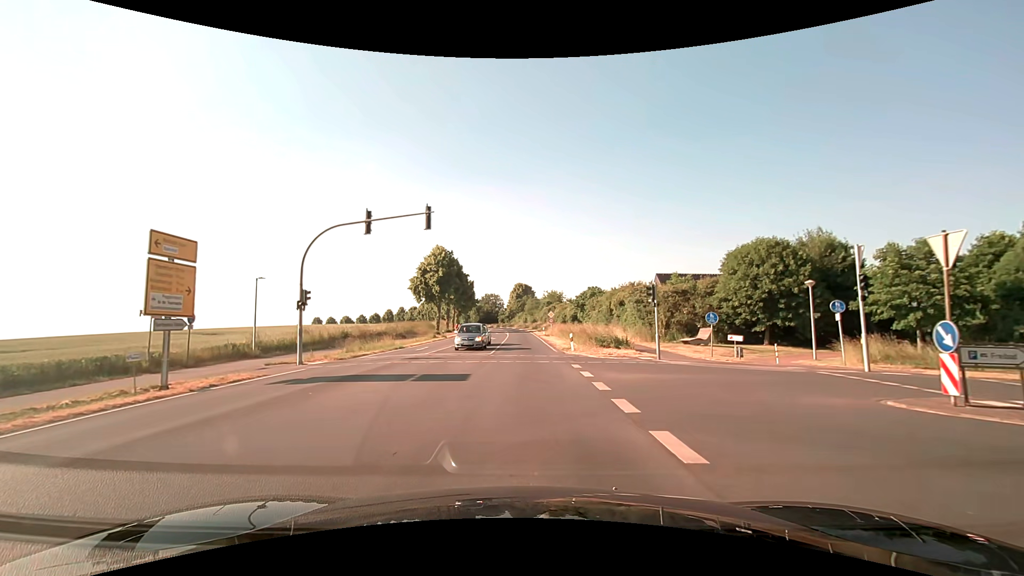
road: secondary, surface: asphalt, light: Day
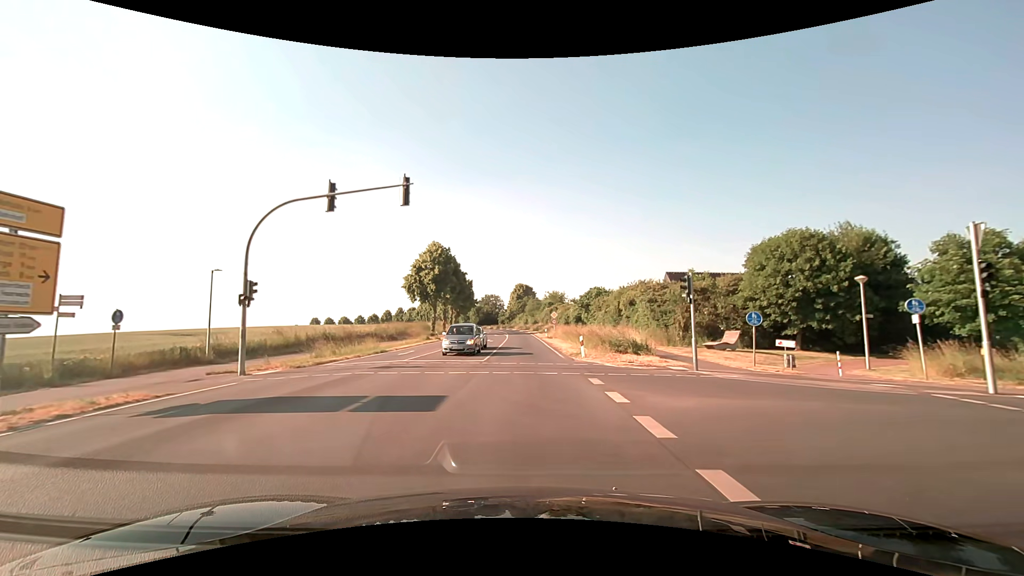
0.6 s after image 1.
(0.0, +5.0) m; 0°
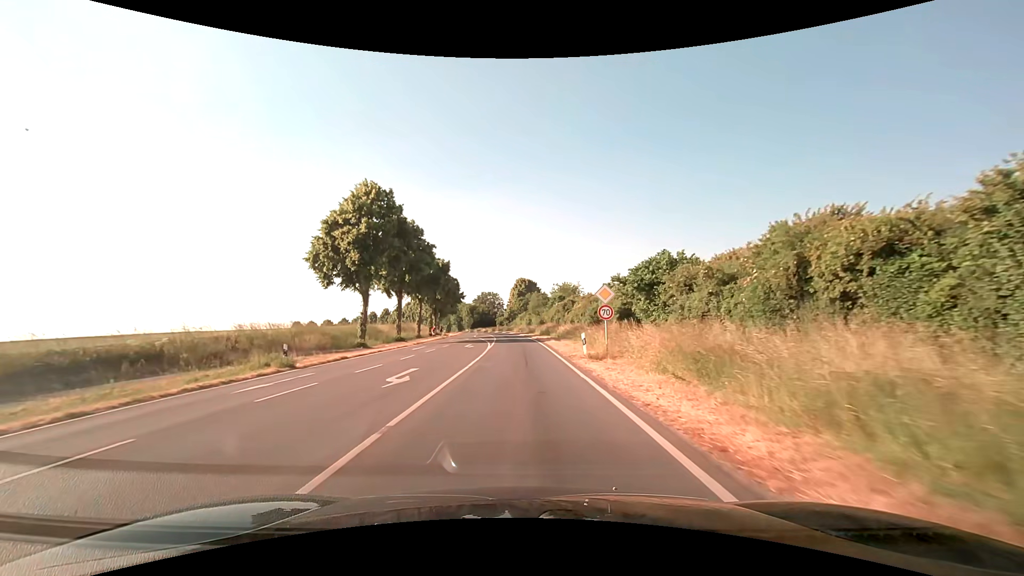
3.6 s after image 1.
(+0.1, +35.8) m; 0°
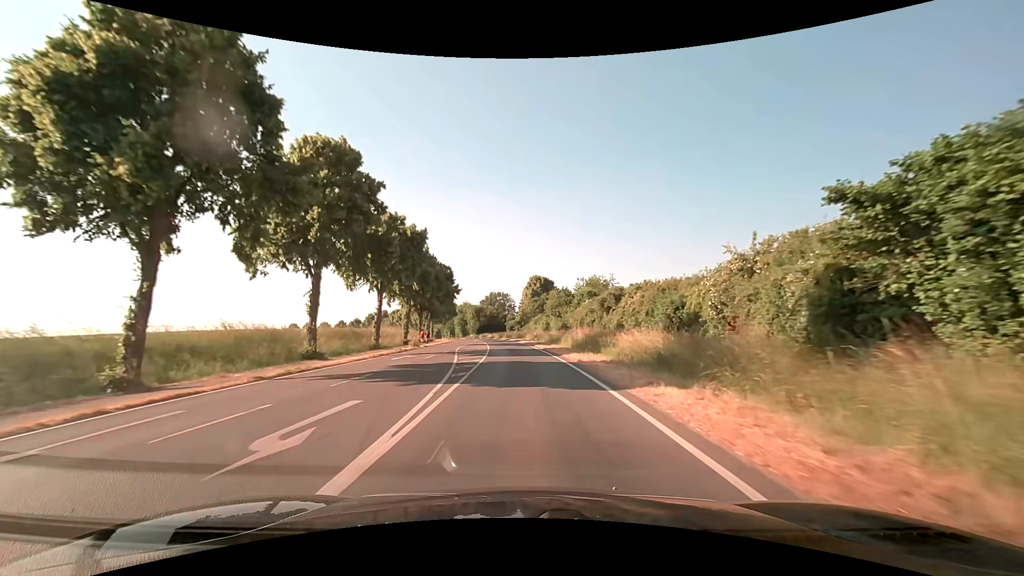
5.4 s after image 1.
(-0.5, +27.7) m; -2°
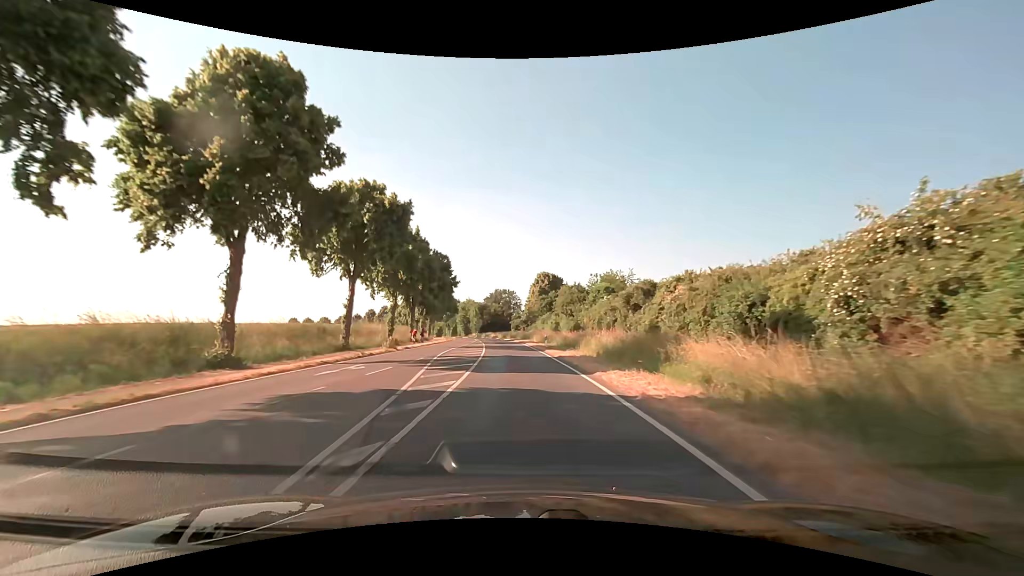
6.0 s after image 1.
(0.0, +10.0) m; -1°
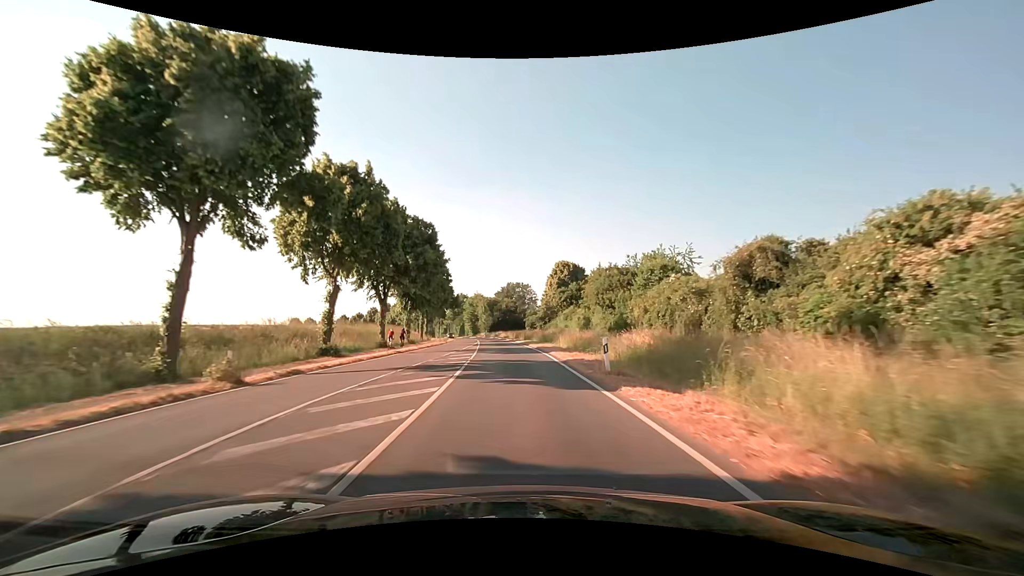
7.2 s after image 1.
(-0.2, +20.9) m; -1°
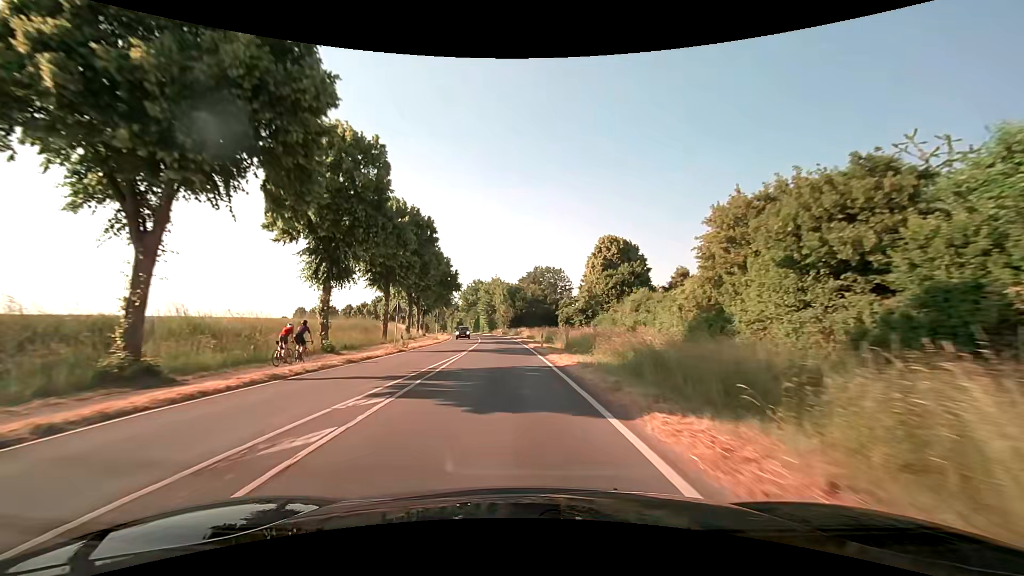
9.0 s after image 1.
(-0.9, +32.8) m; -3°
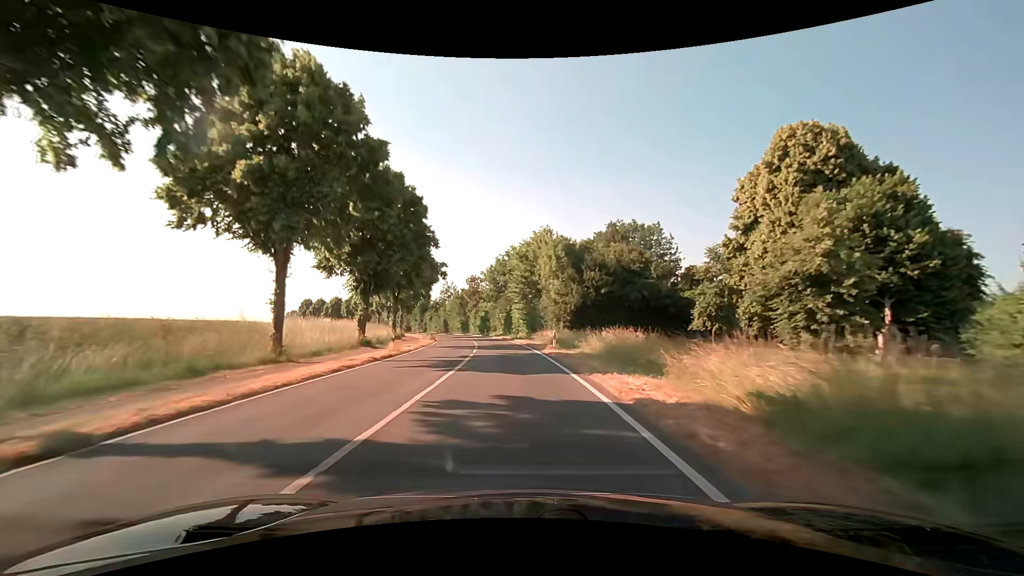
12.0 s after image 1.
(-2.5, +53.3) m; -5°
(0, +10) (-1, +20) (-1, +30) (-2, +40) (-3, +50) (-5, +60) (-7, +70) (-9, +79) (-11, +89) (-14, +99) m
